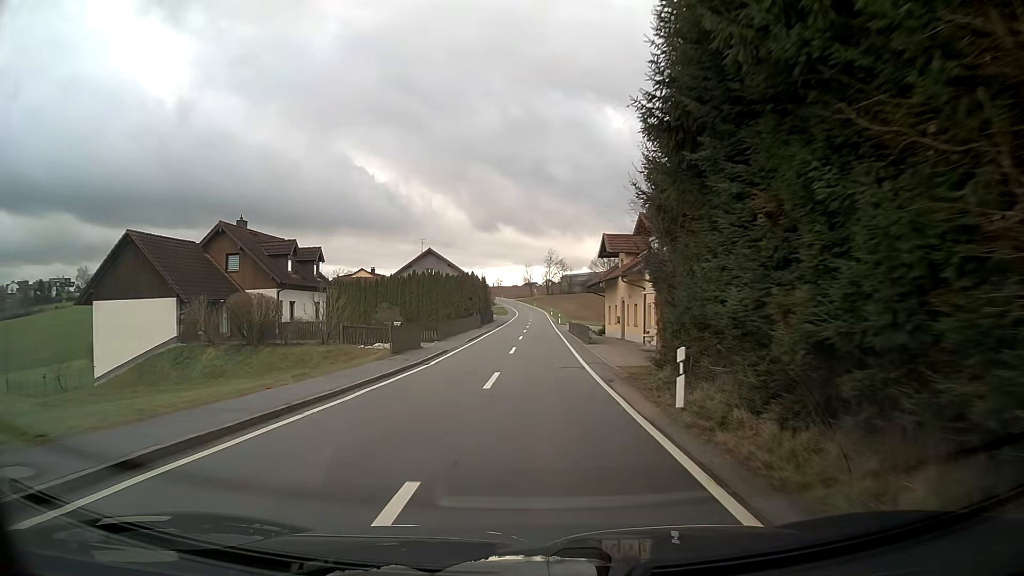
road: tertiary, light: Day
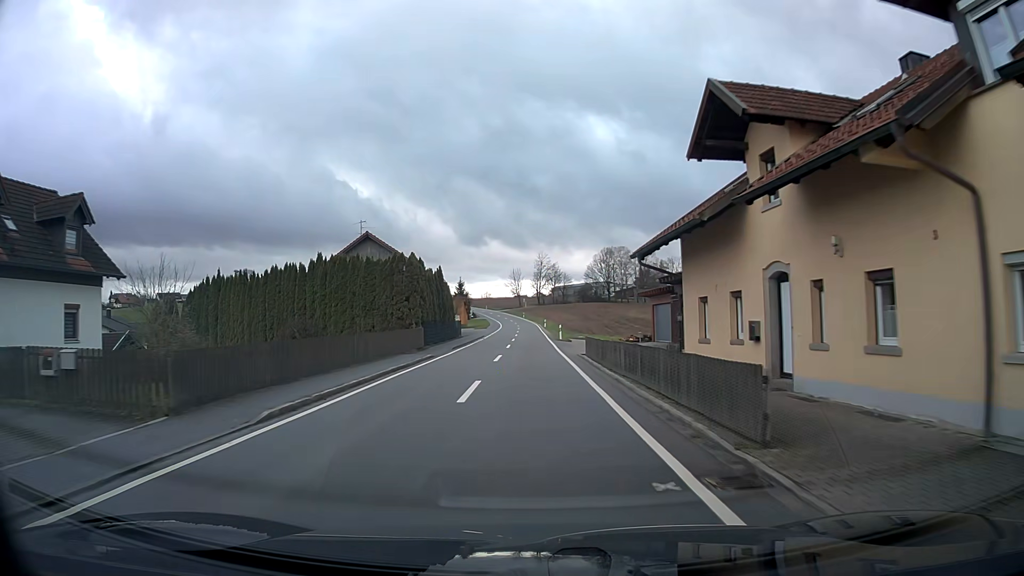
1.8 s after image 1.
(+0.2, +26.8) m; +1°
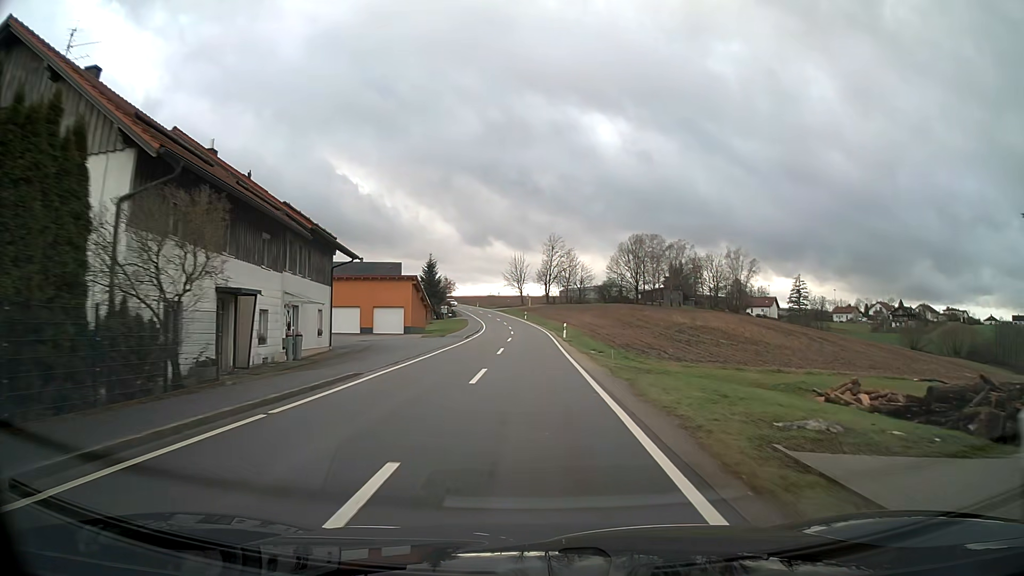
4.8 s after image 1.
(-0.3, +44.9) m; -1°
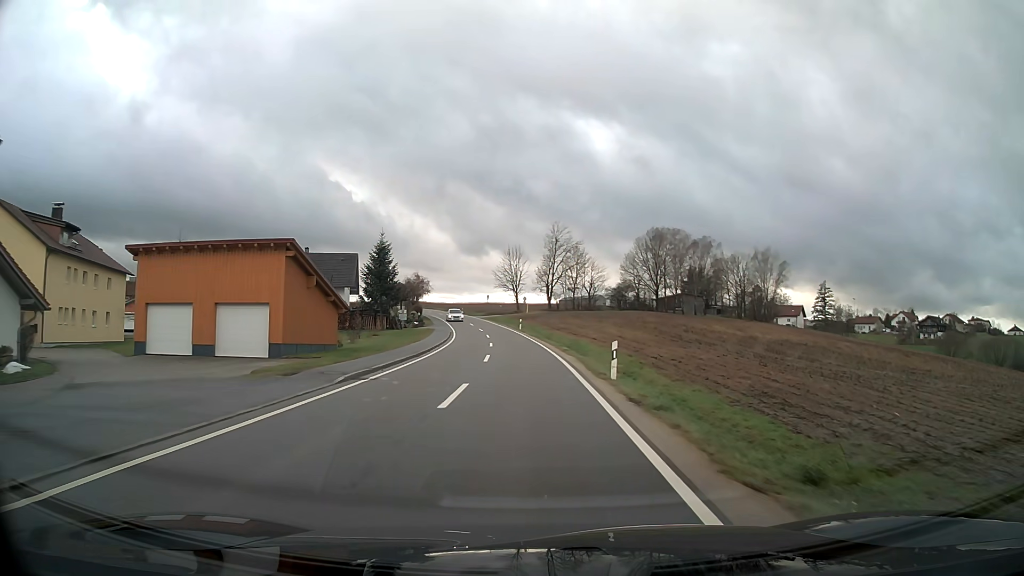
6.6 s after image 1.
(+0.1, +27.3) m; 0°
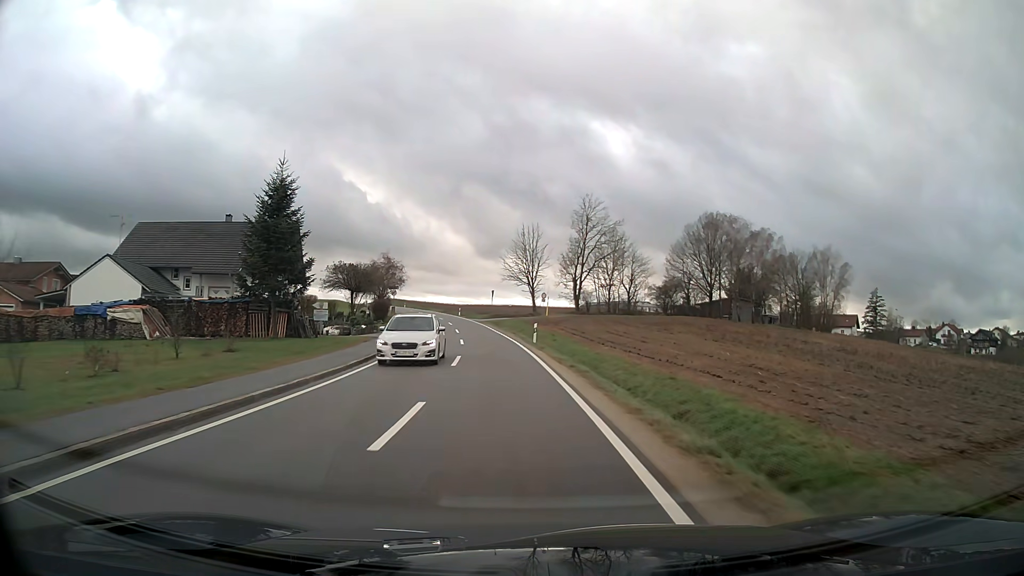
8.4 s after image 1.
(-0.4, +27.9) m; -3°
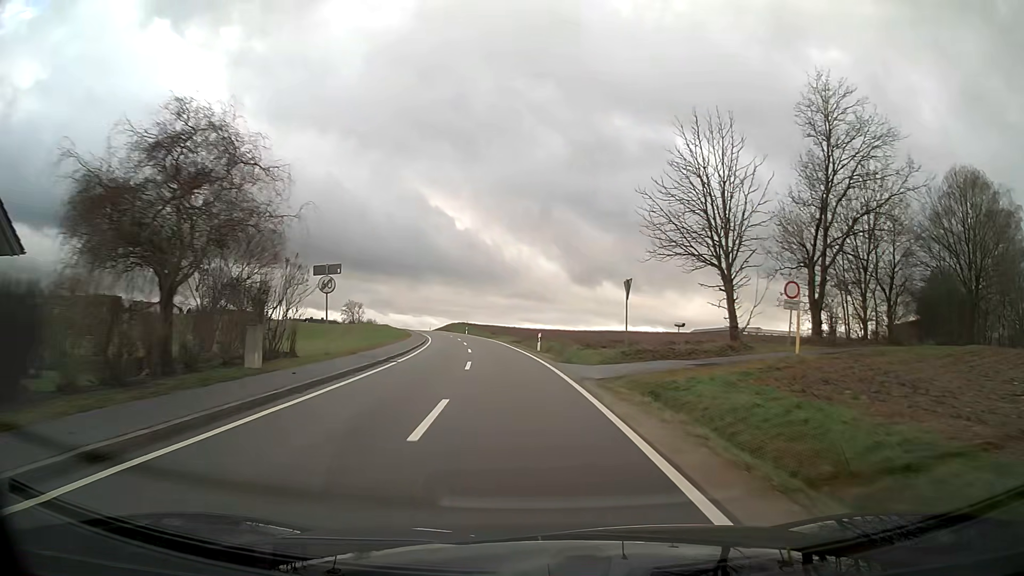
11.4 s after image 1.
(-3.6, +47.2) m; -8°
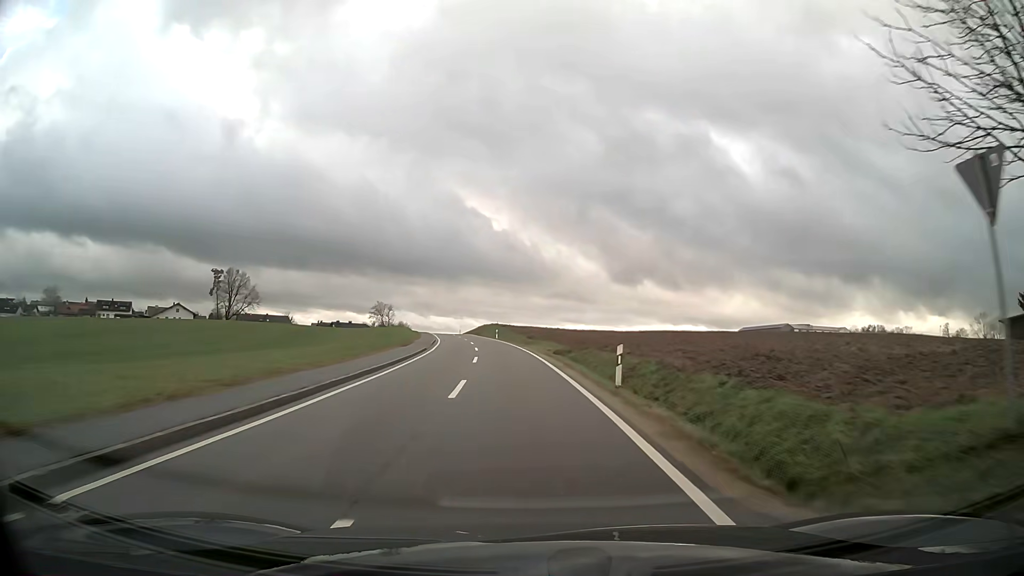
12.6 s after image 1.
(-0.7, +19.2) m; -4°
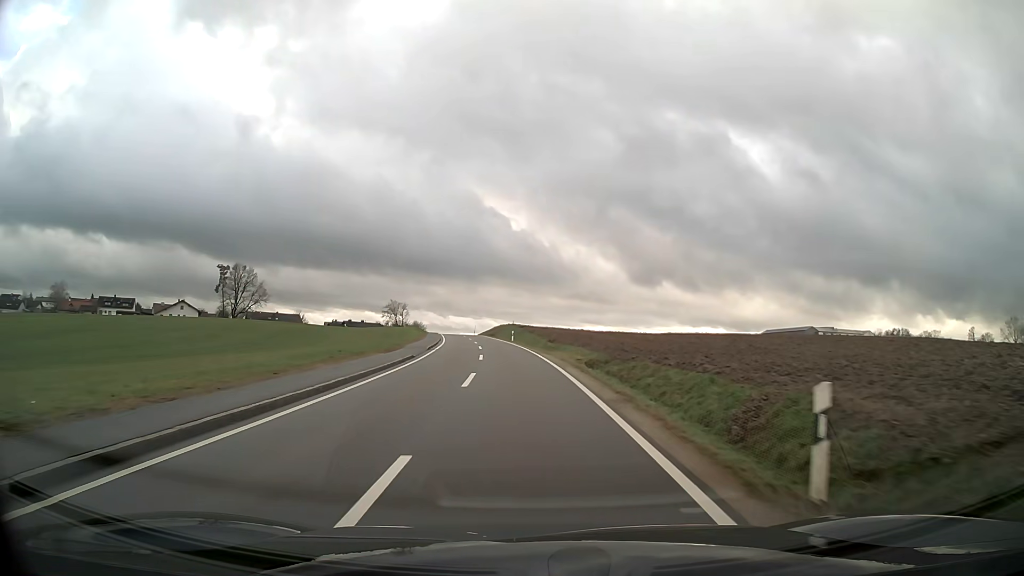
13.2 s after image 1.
(-0.1, +9.8) m; -2°
